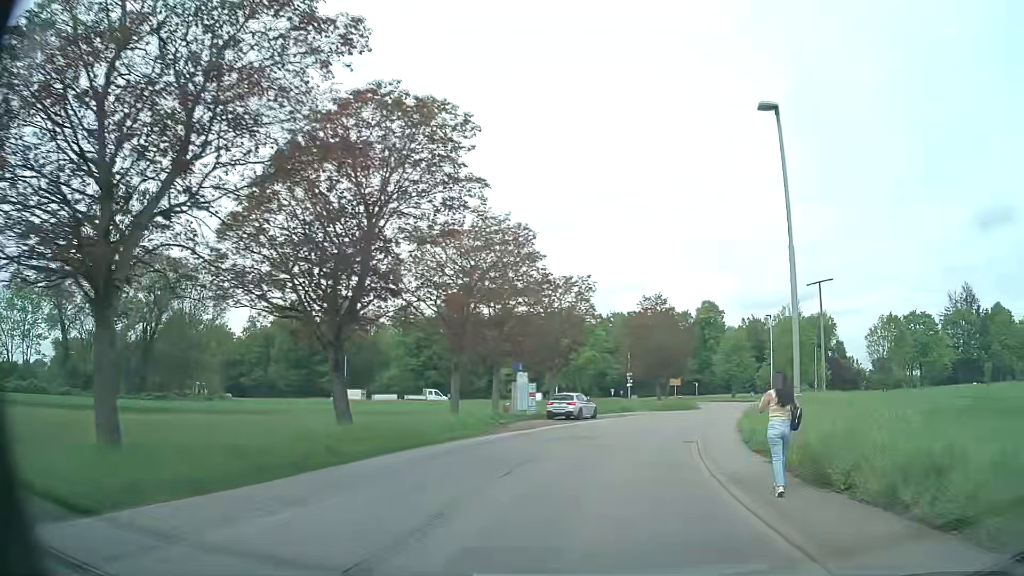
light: Day
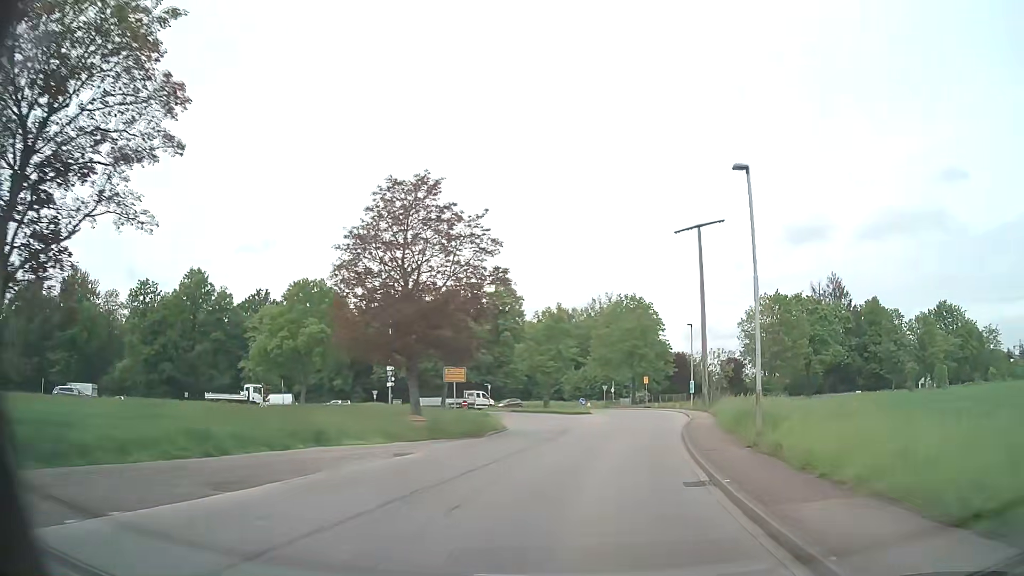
(+5.3, +32.2) m; +18°
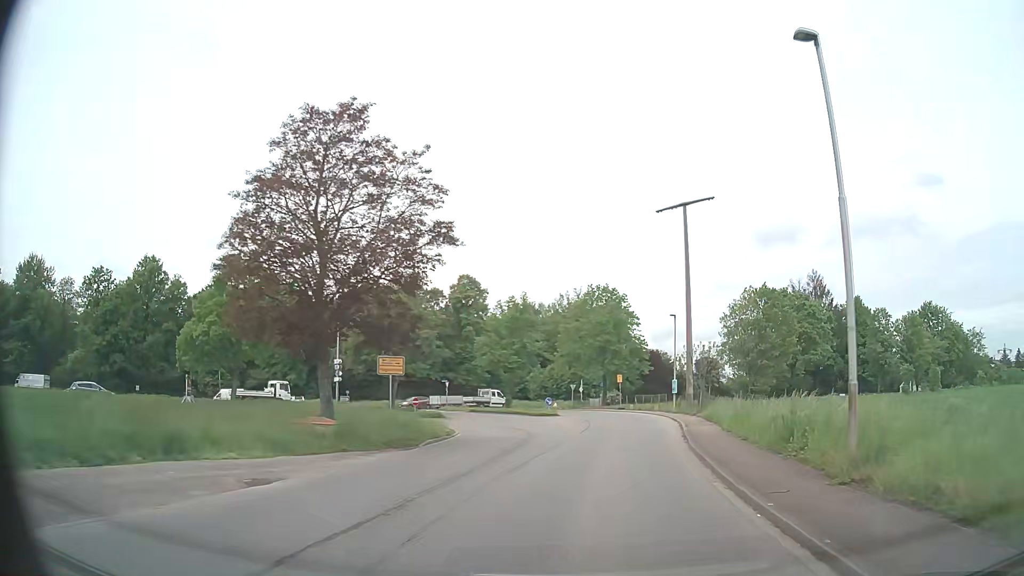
(+0.1, +6.5) m; +3°
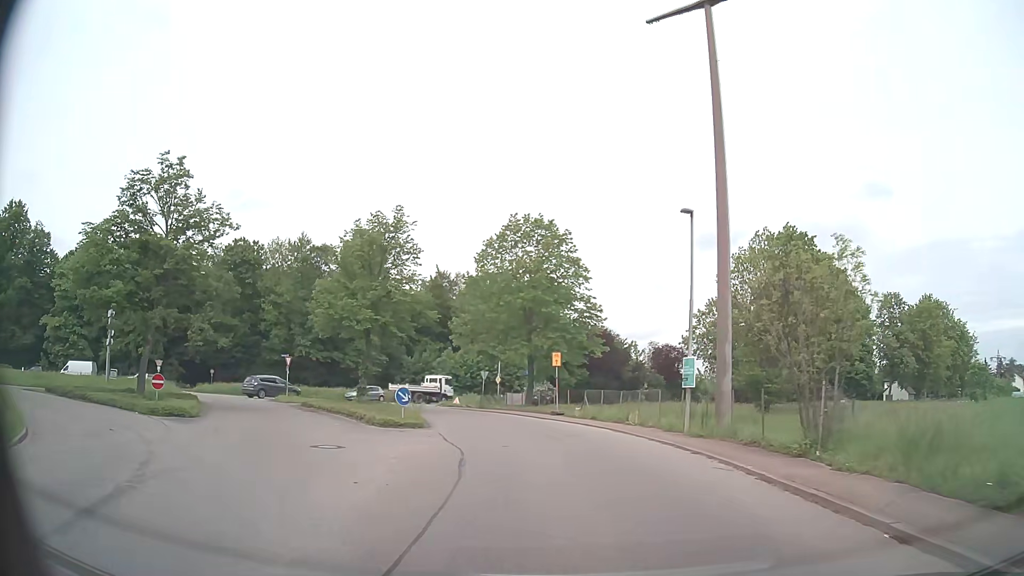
(+2.0, +25.5) m; +5°
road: unclassified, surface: asphalt
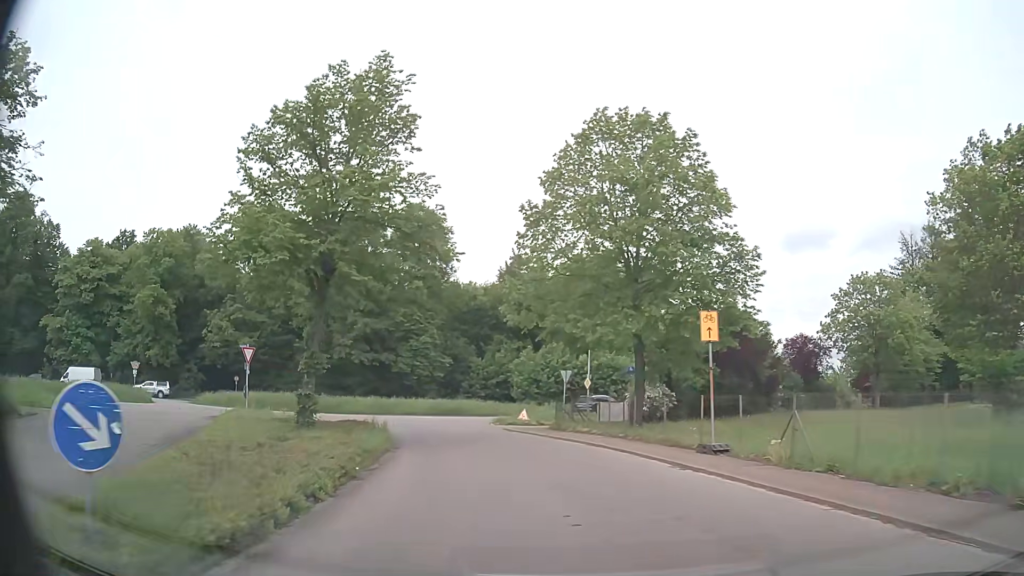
(-0.8, +17.8) m; -8°
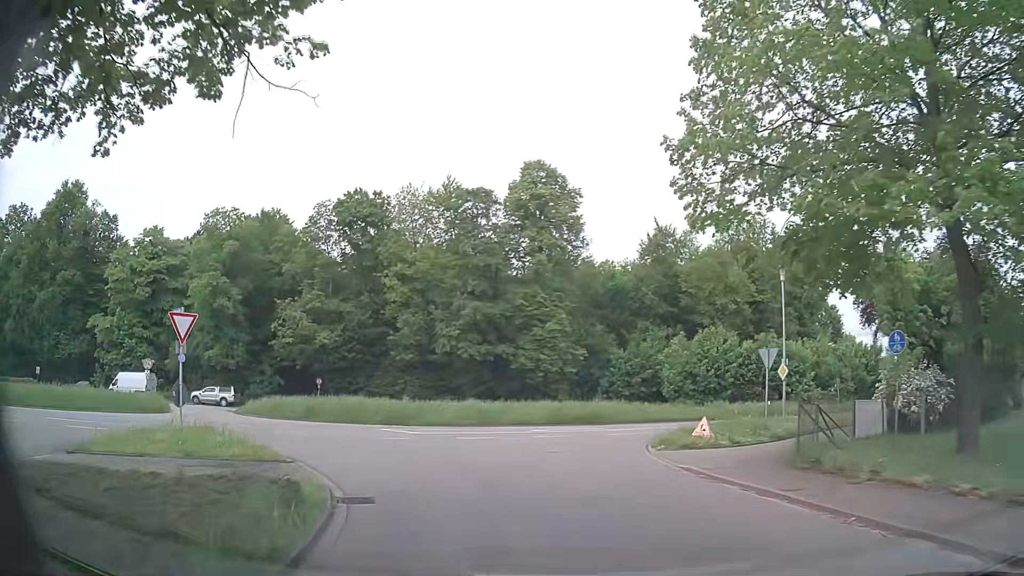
(-1.4, +14.4) m; -11°
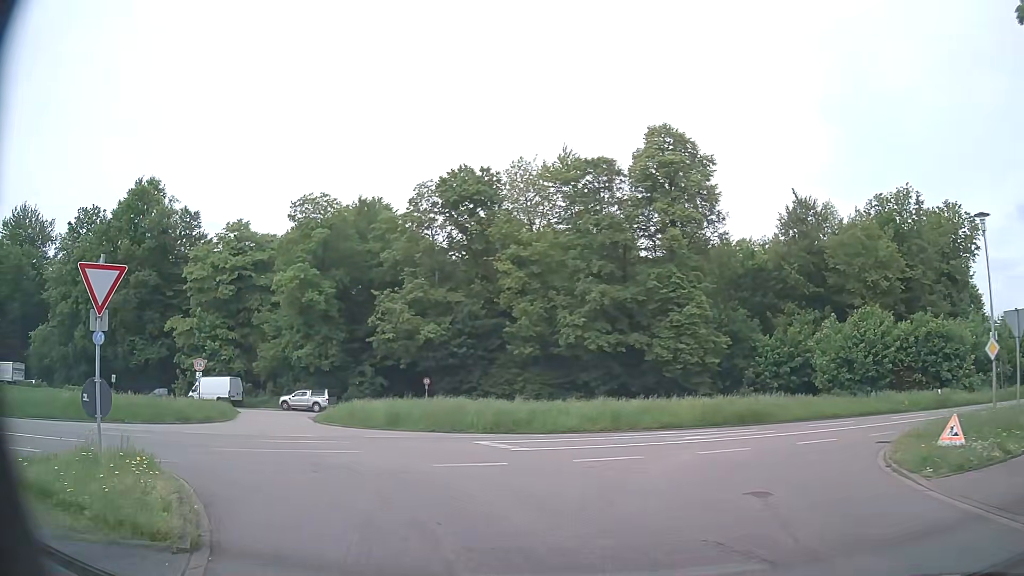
(-0.7, +7.2) m; -12°
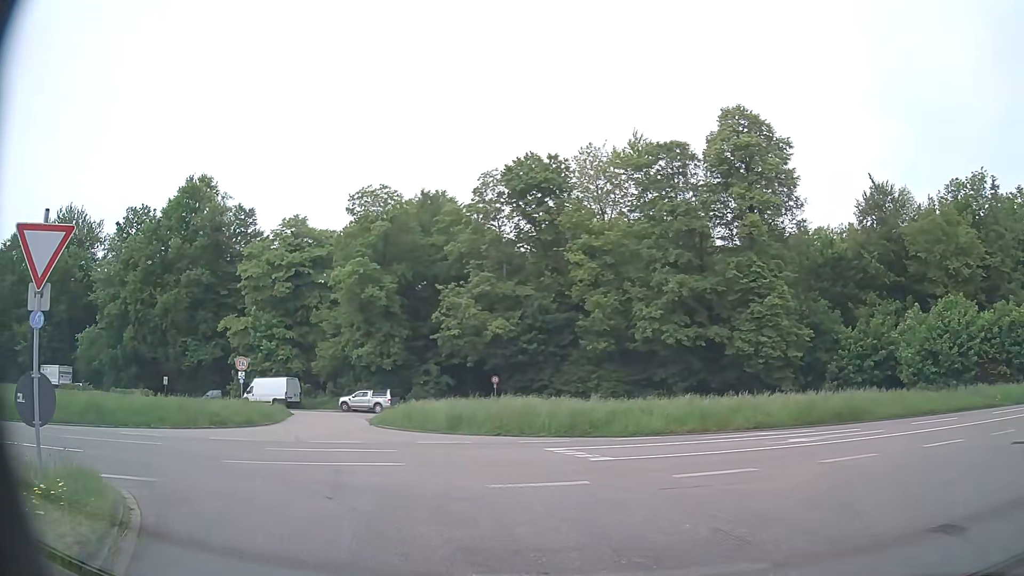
(-0.1, +2.8) m; -6°
(-3, +9) (-11, +15) (-21, +14) (-30, +11) (-40, +9) (-50, +6) (-59, +4) (-69, +2) (-79, -1) (-89, -3) m
